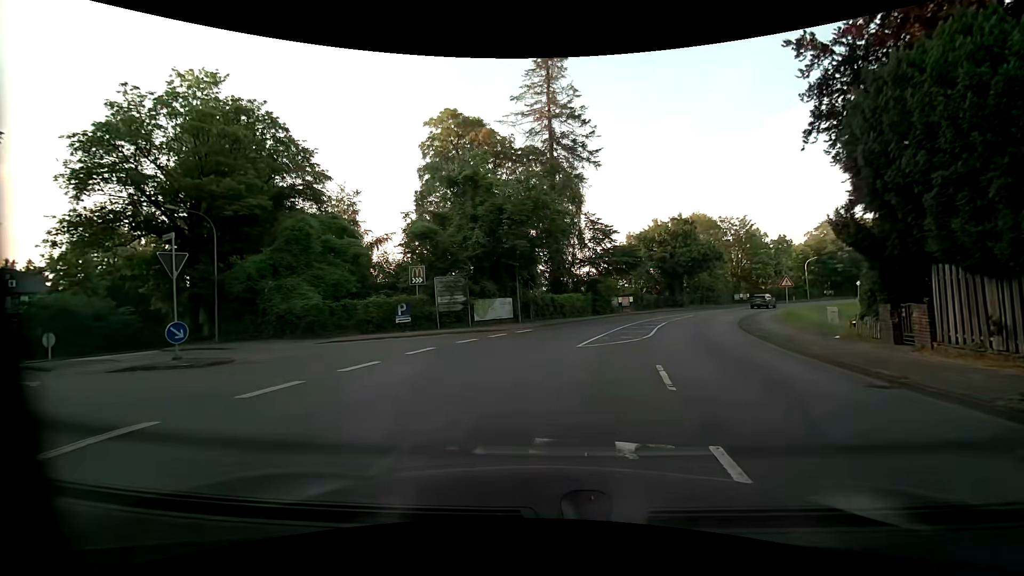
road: primary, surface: asphalt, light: Day
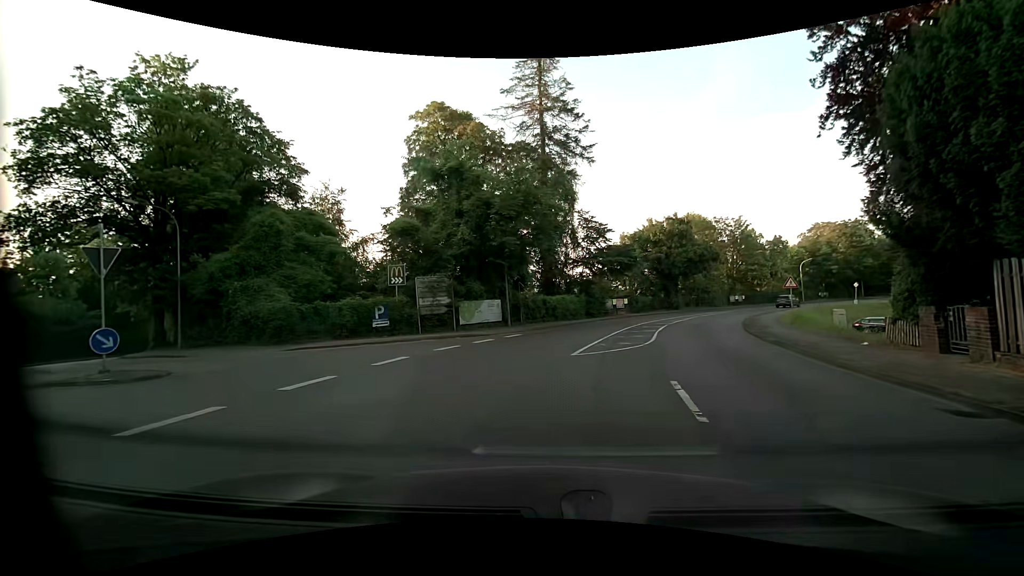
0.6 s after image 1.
(0.0, +2.0) m; -1°
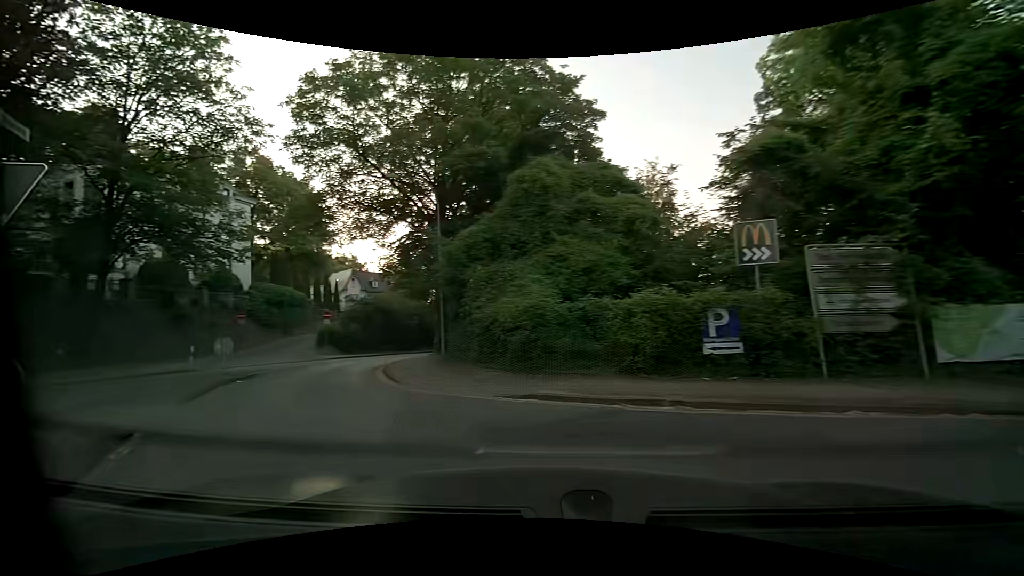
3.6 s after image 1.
(-2.2, +12.0) m; -38°
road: unclassified
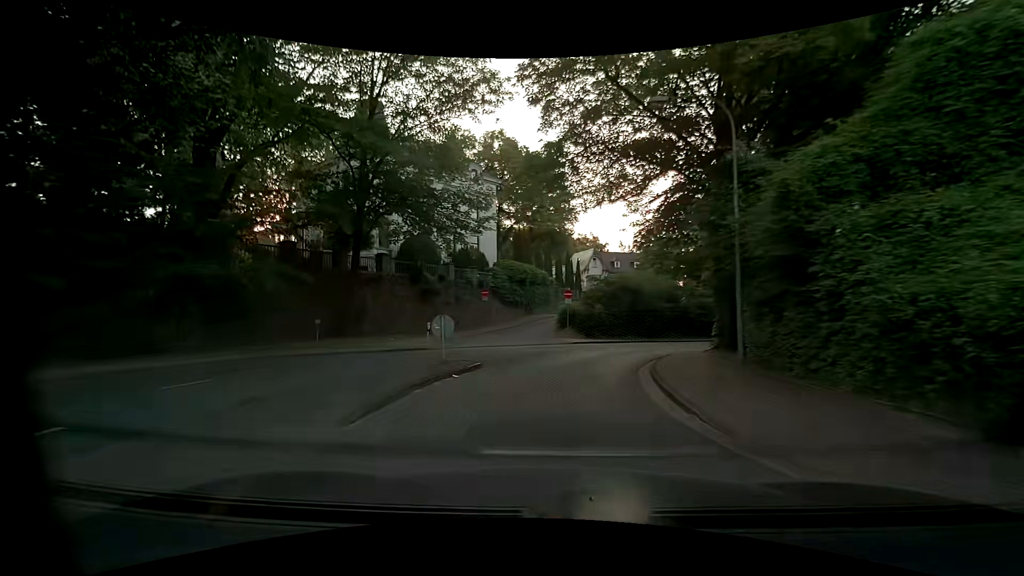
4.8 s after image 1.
(-1.4, +5.6) m; -26°
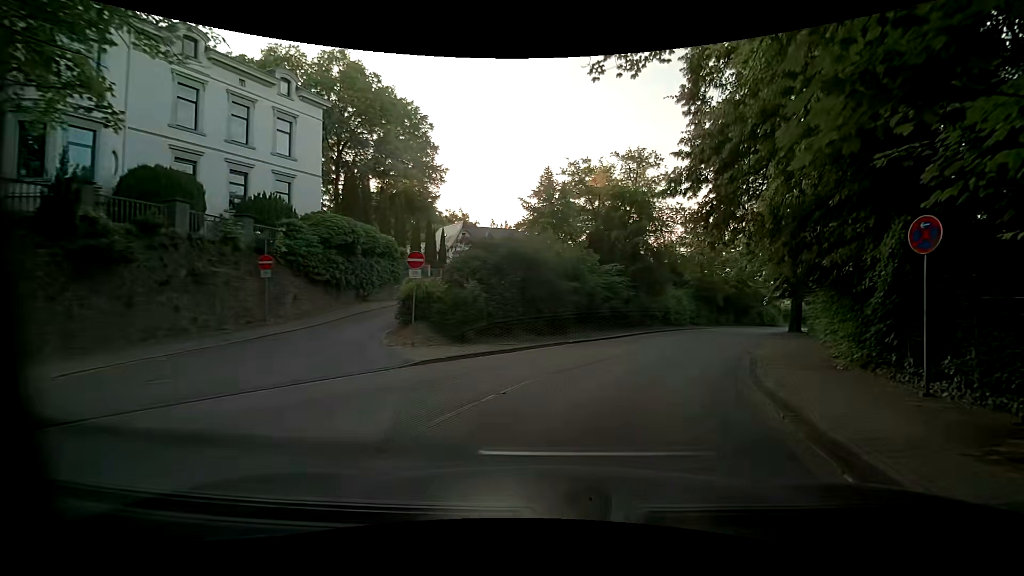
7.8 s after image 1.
(+1.1, +16.1) m; +15°
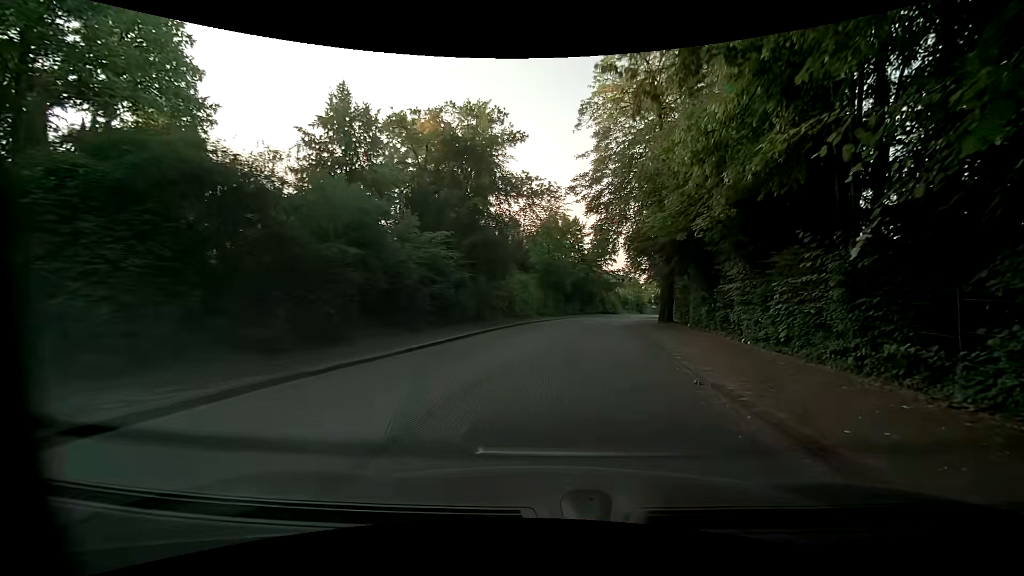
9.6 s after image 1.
(+2.2, +12.2) m; +18°
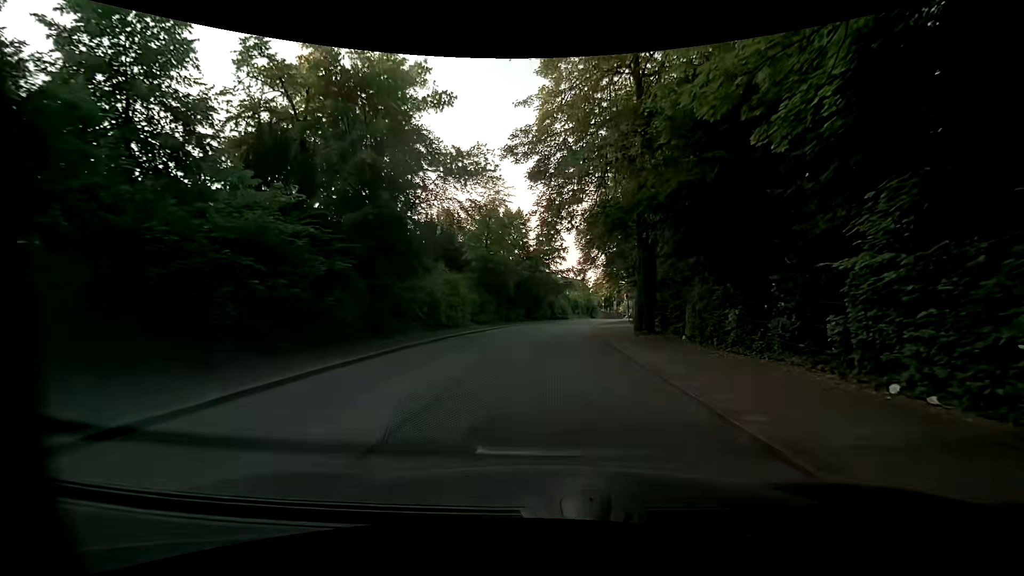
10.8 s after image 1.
(+0.8, +9.7) m; +7°
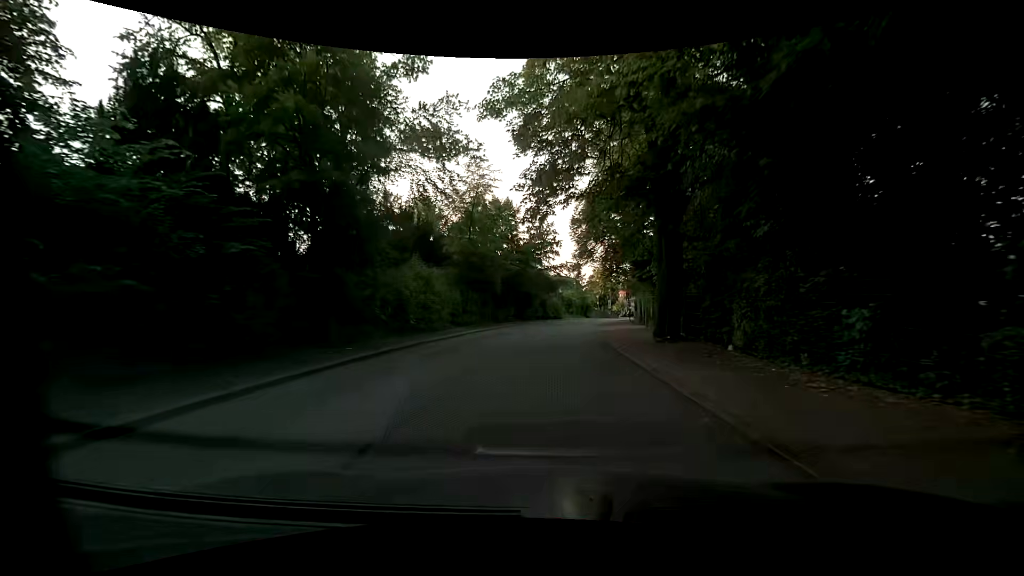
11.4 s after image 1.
(0.0, +5.2) m; 0°
(0, +10) (0, +20) (+1, +30) (+3, +40) (+4, +50) (+7, +59) (+9, +69) (+12, +79) (+16, +88) (+19, +97) m
